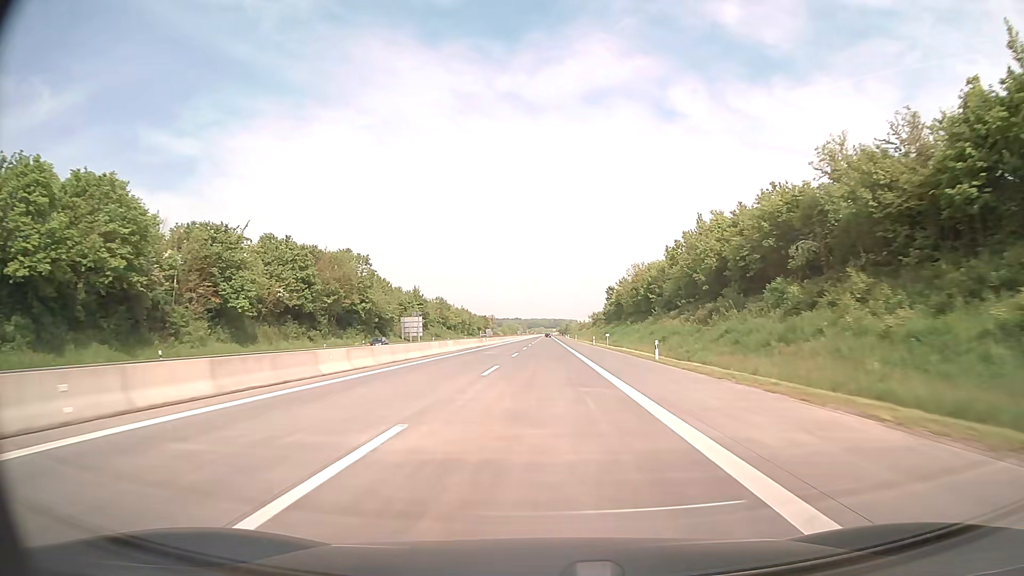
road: motorway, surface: asphalt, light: Day
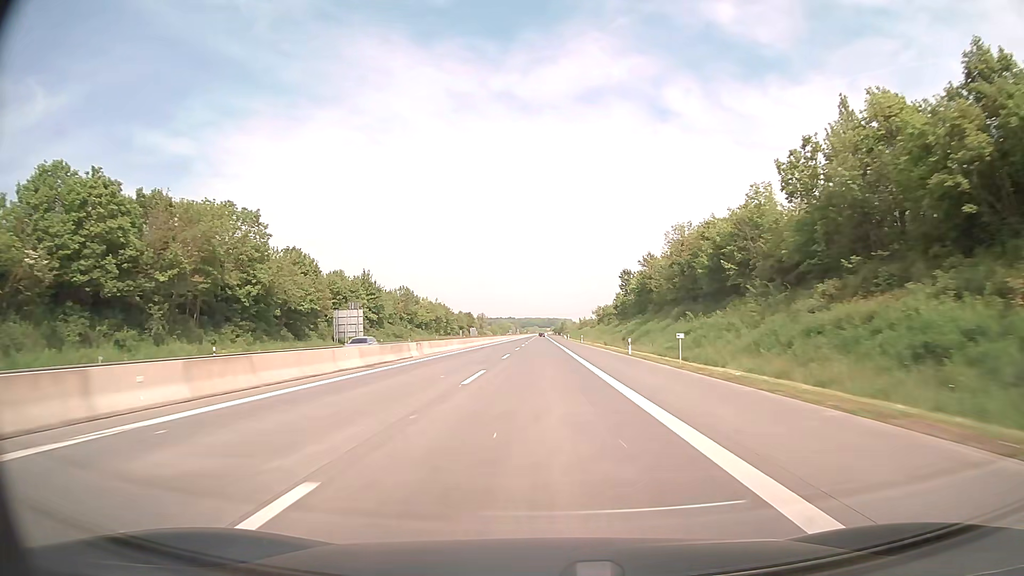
(+0.3, +39.7) m; +1°
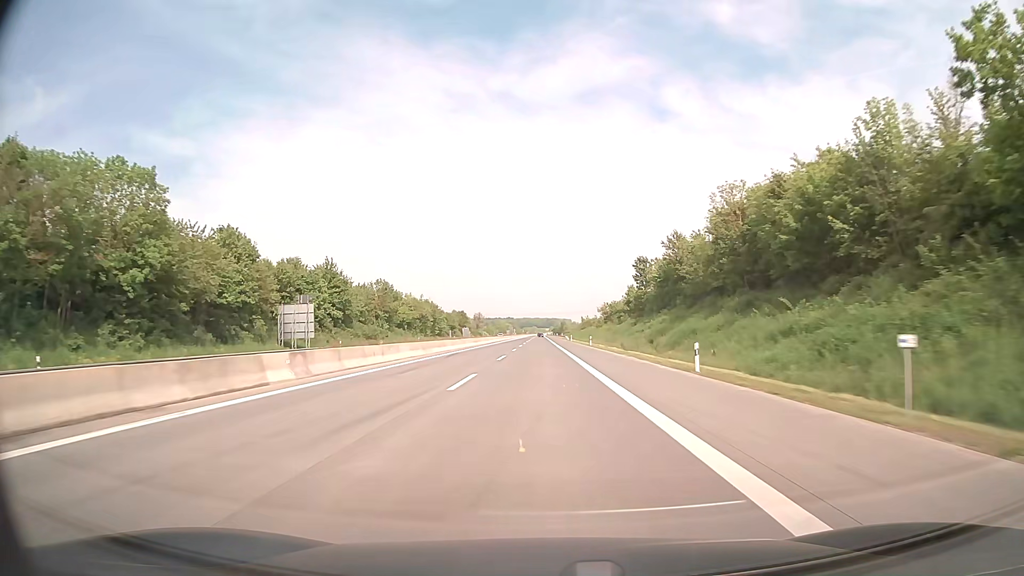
(0.0, +19.9) m; 0°
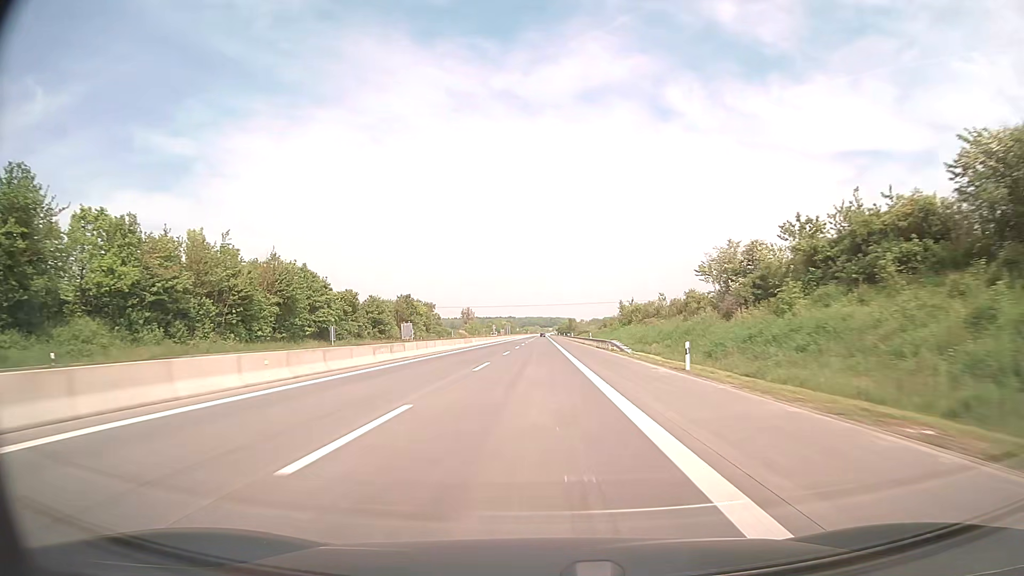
(-0.3, +99.3) m; 0°
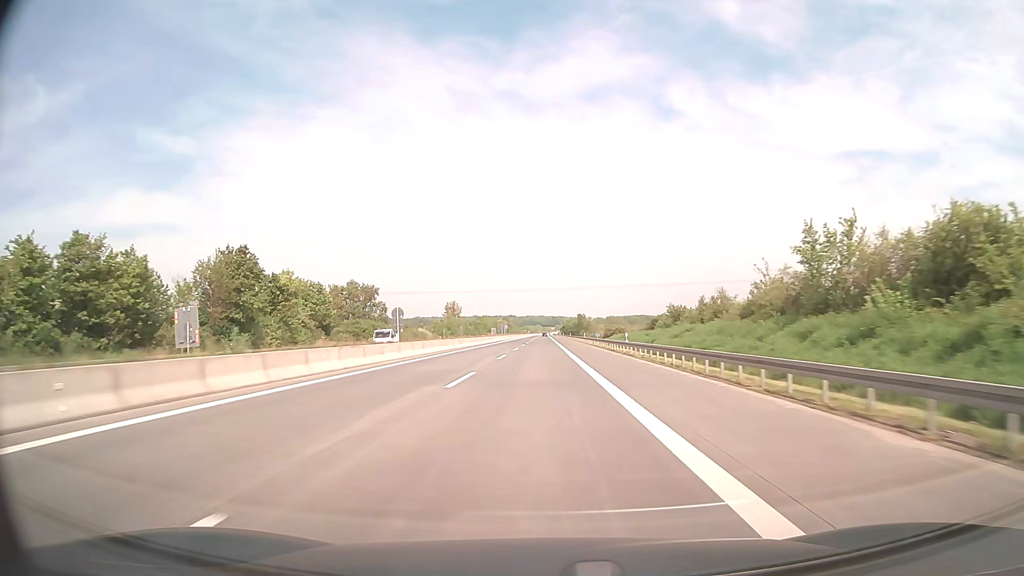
(-0.2, +79.5) m; 0°
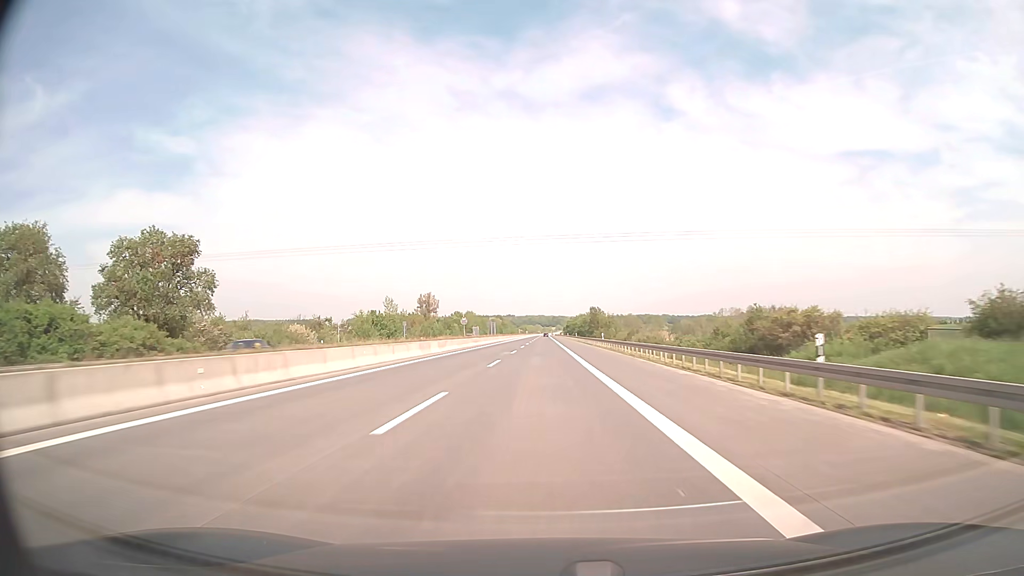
(0.0, +79.4) m; 0°
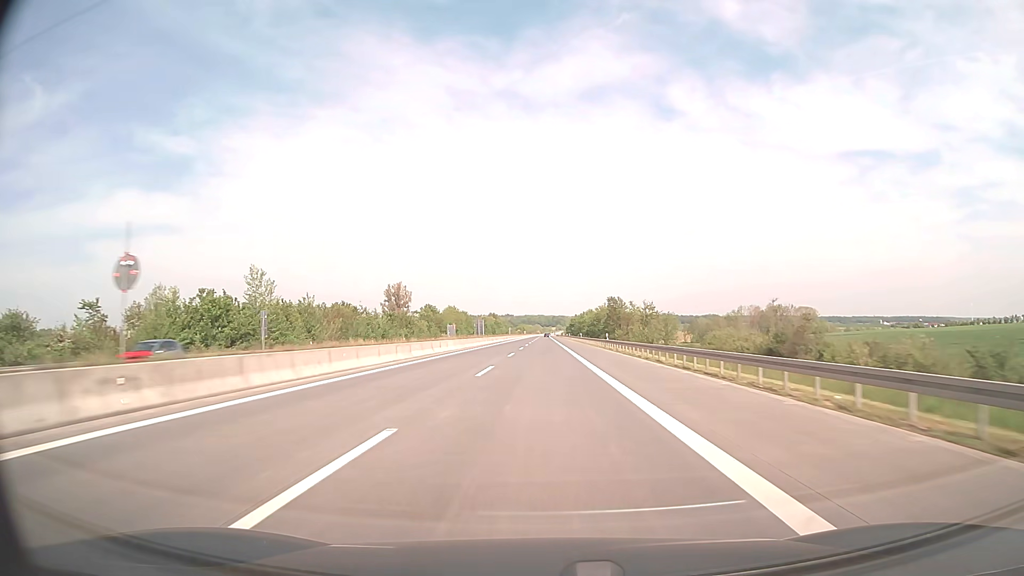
(0.0, +59.5) m; 0°
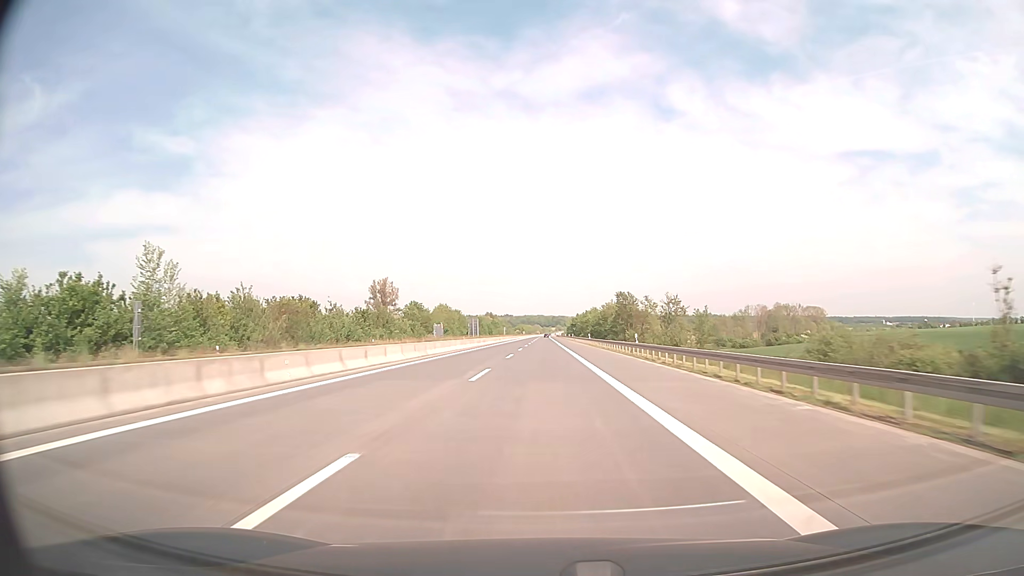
(0.0, +19.8) m; 0°
(0, +10) (0, +20) (0, +30) (0, +40) (0, +50) (0, +60) (0, +70) (0, +80) (0, +90) (0, +100) m
